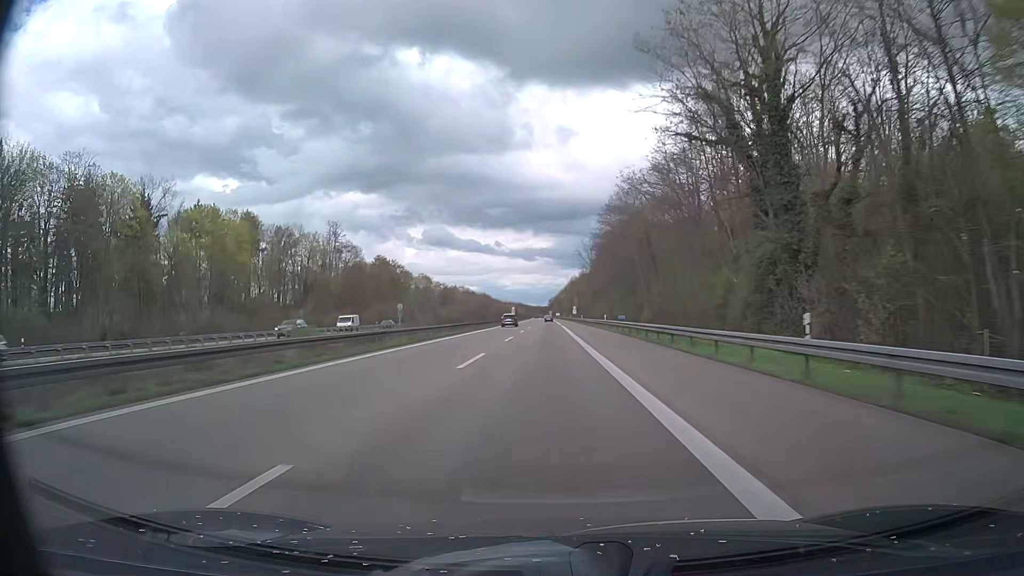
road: motorway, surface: asphalt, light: Day
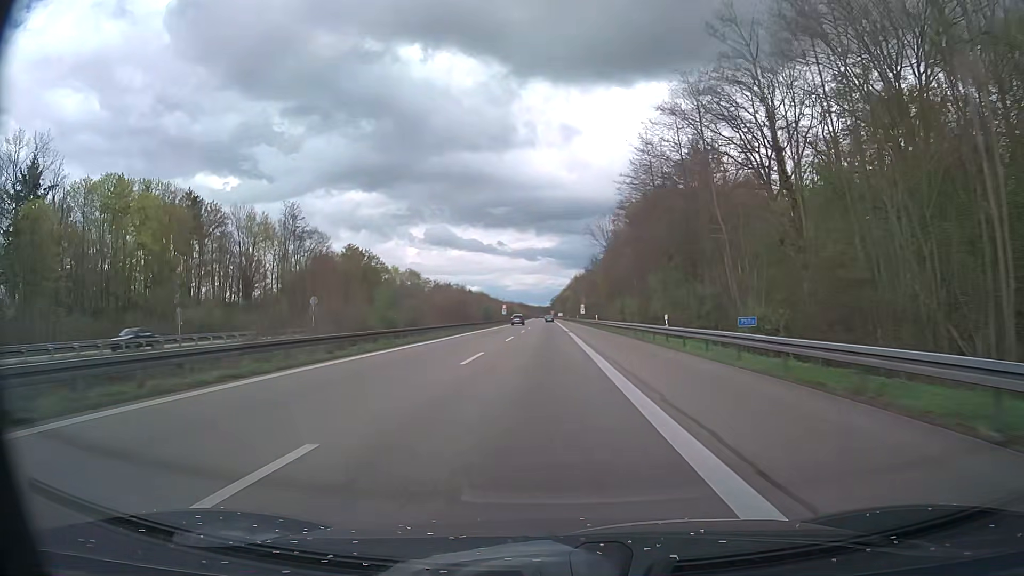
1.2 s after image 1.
(-0.2, +34.8) m; 0°
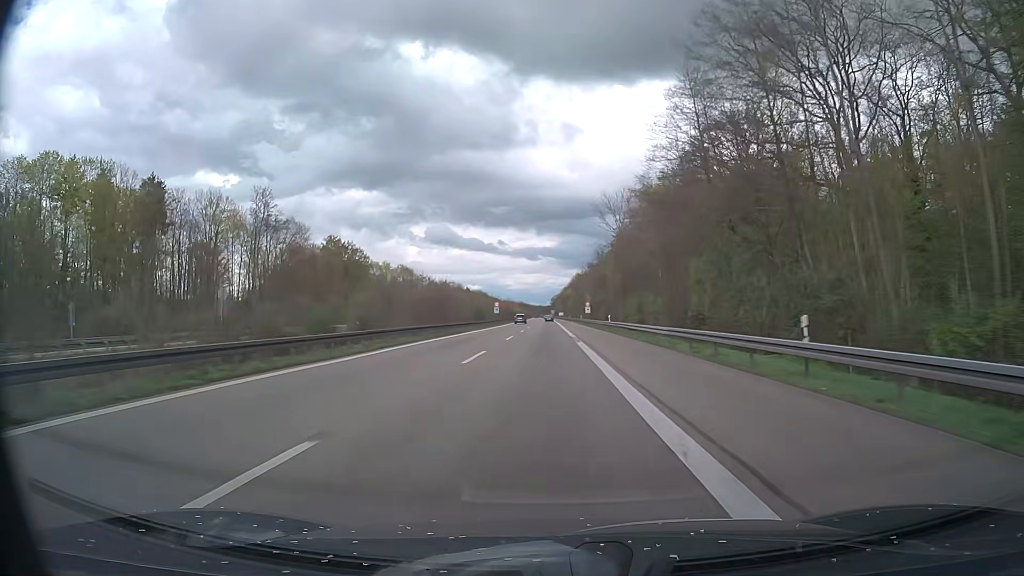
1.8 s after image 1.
(0.0, +17.4) m; 0°
(0, +10) (0, +20) (0, +30) (0, +40) (0, +50) (0, +60) (0, +70) (0, +80) (-1, +90) (-1, +100) m
